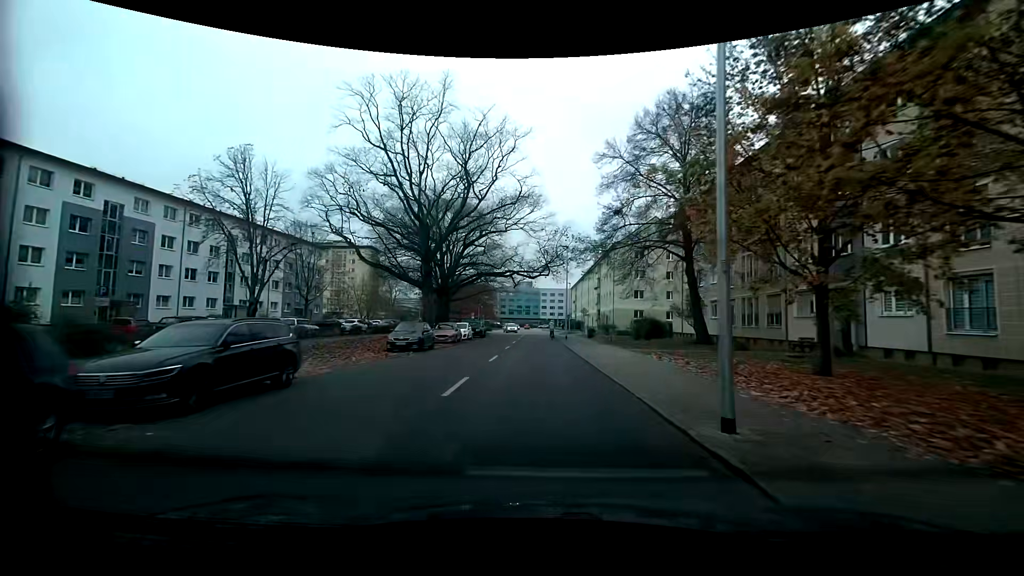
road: tertiary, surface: asphalt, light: Day
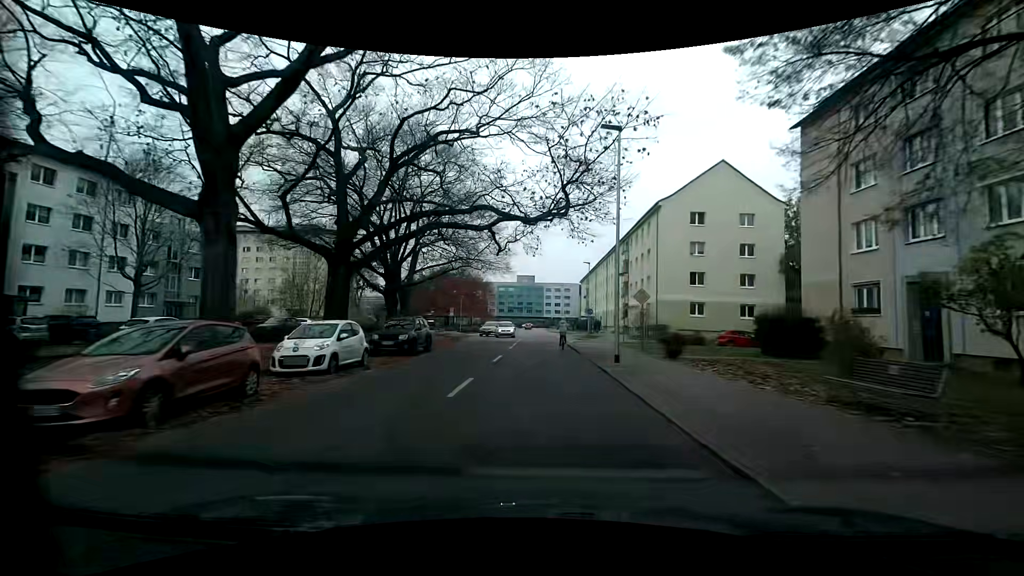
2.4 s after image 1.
(0.0, +26.8) m; 0°
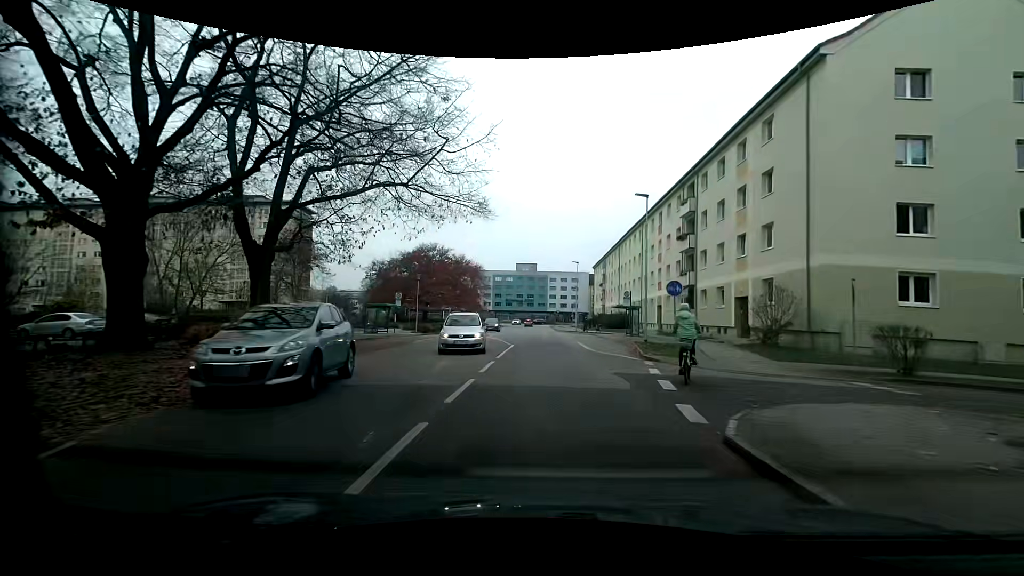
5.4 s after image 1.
(-0.2, +27.9) m; +1°
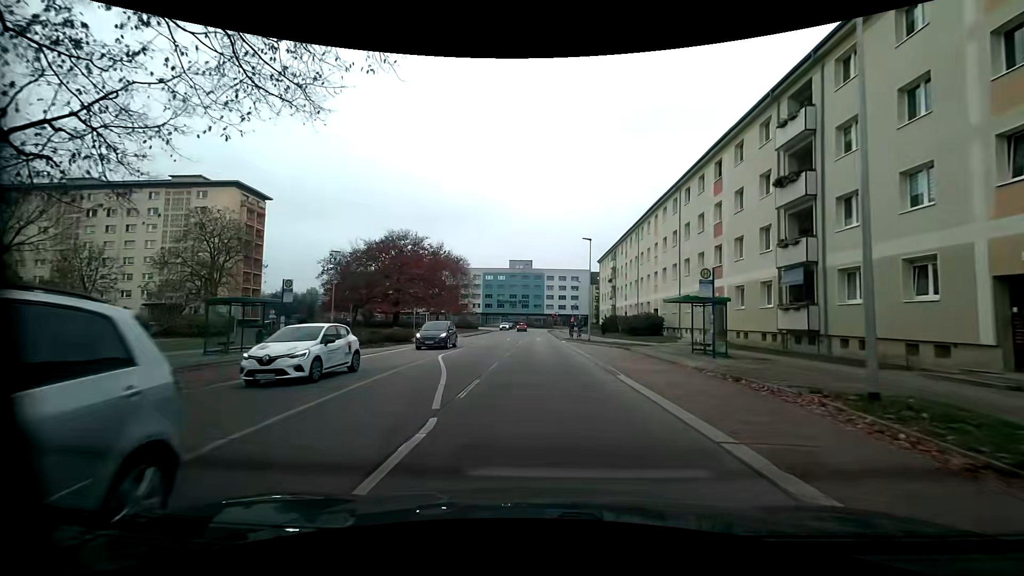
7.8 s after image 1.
(-0.3, +18.7) m; -1°
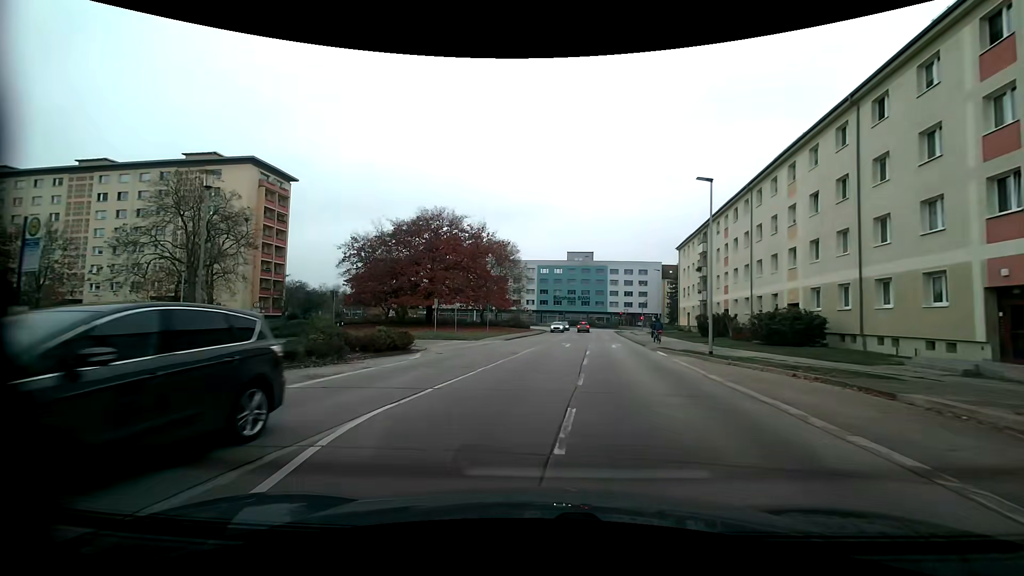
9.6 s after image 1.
(-0.6, +15.9) m; -6°
(0, +10) (0, +20) (+1, +30) (+3, +40) (+4, +50) (+5, +60) (+6, +70) (+7, +80) (+8, +90) (+8, +99) m
